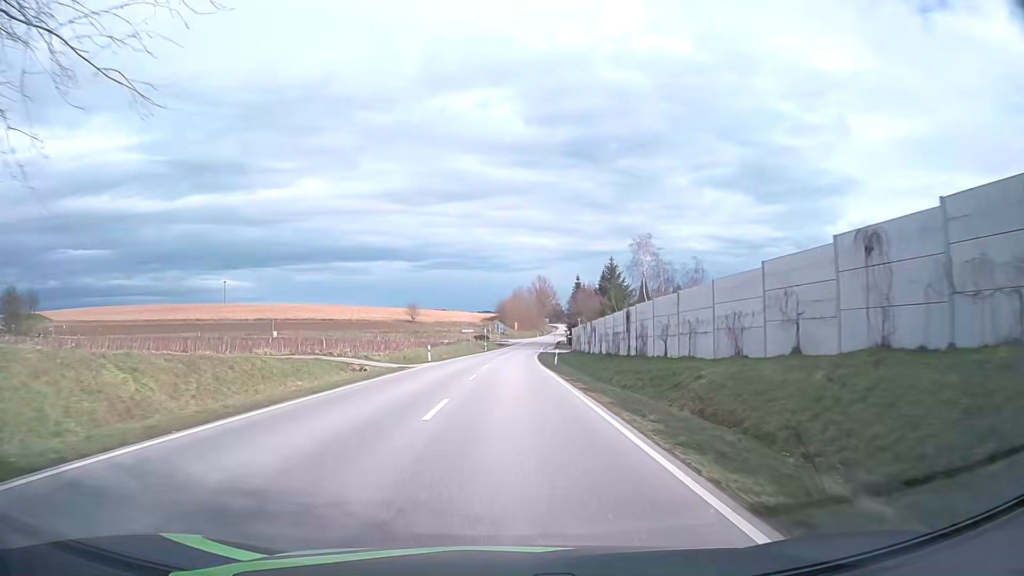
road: secondary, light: Day
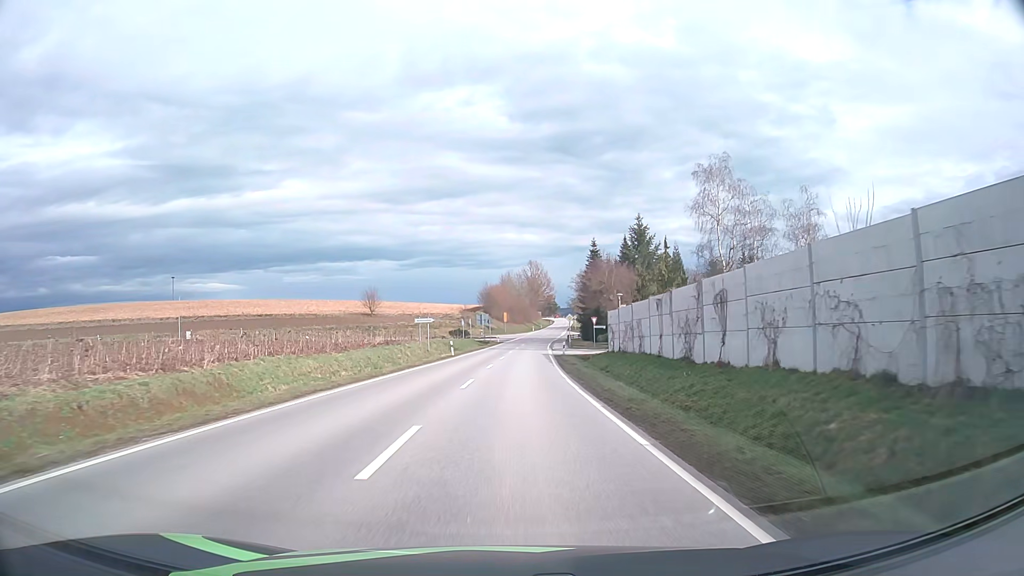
(+0.2, +40.9) m; +1°
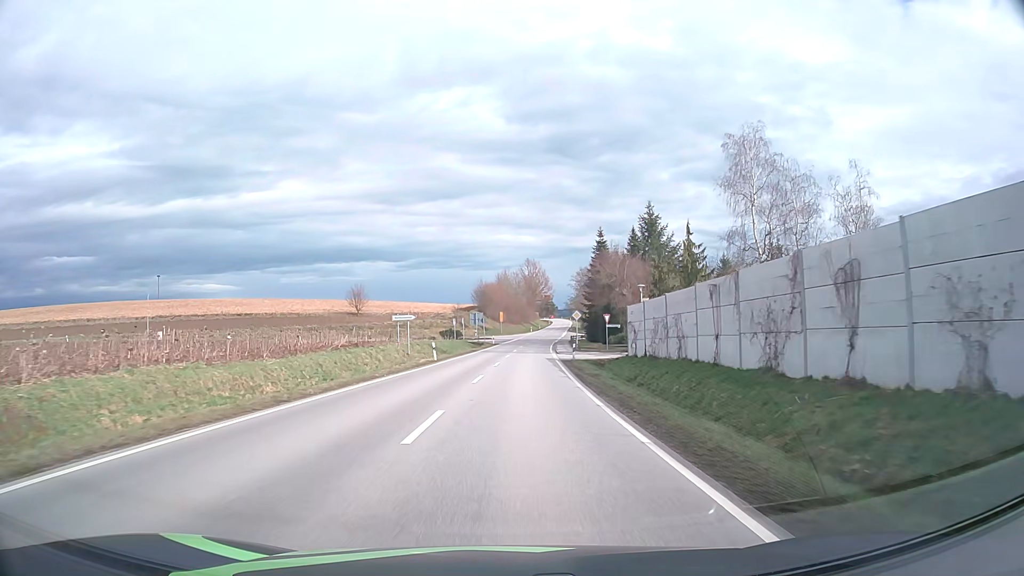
(0.0, +9.7) m; 0°
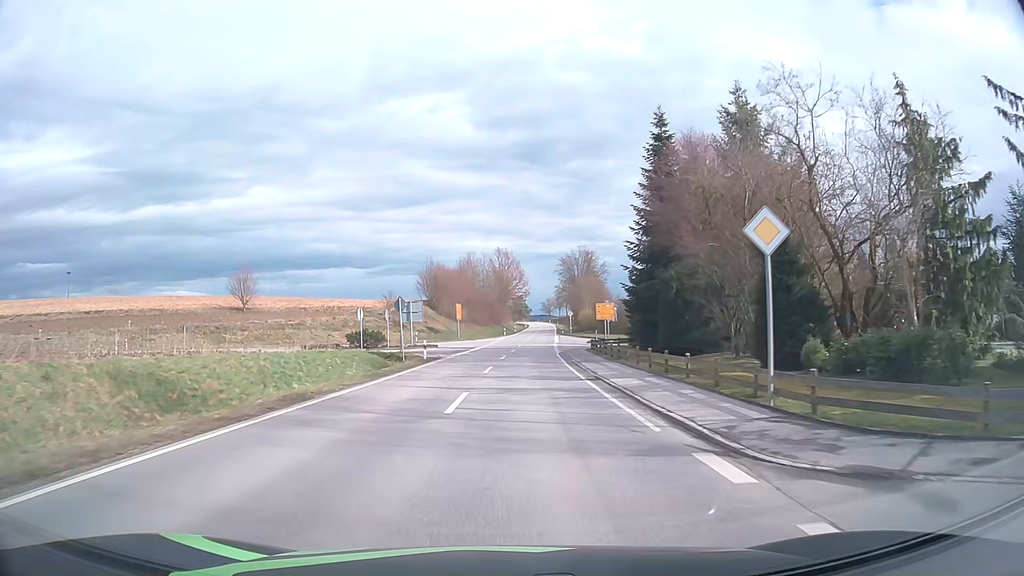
(+1.0, +44.6) m; +3°
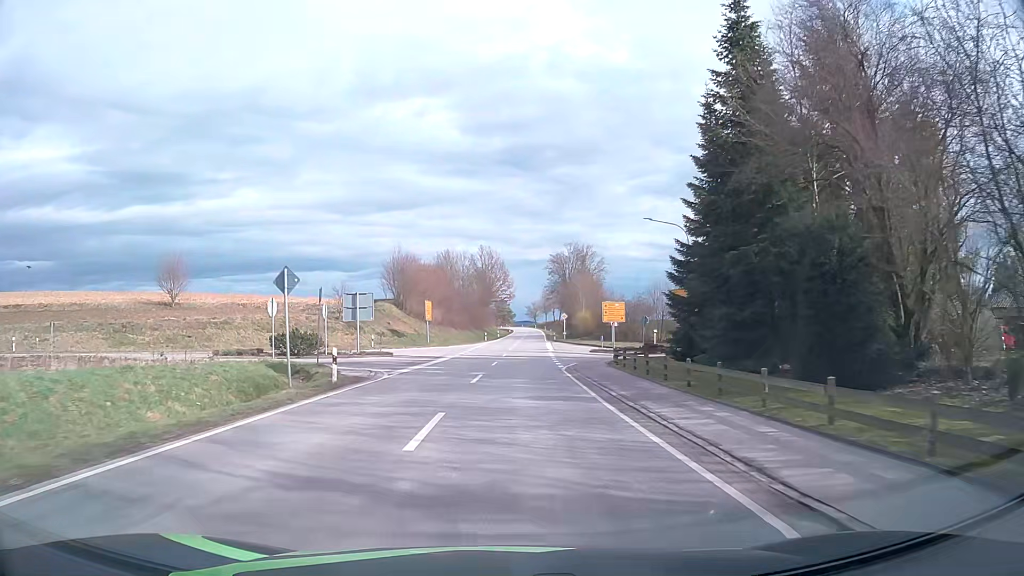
(+0.2, +15.6) m; +1°
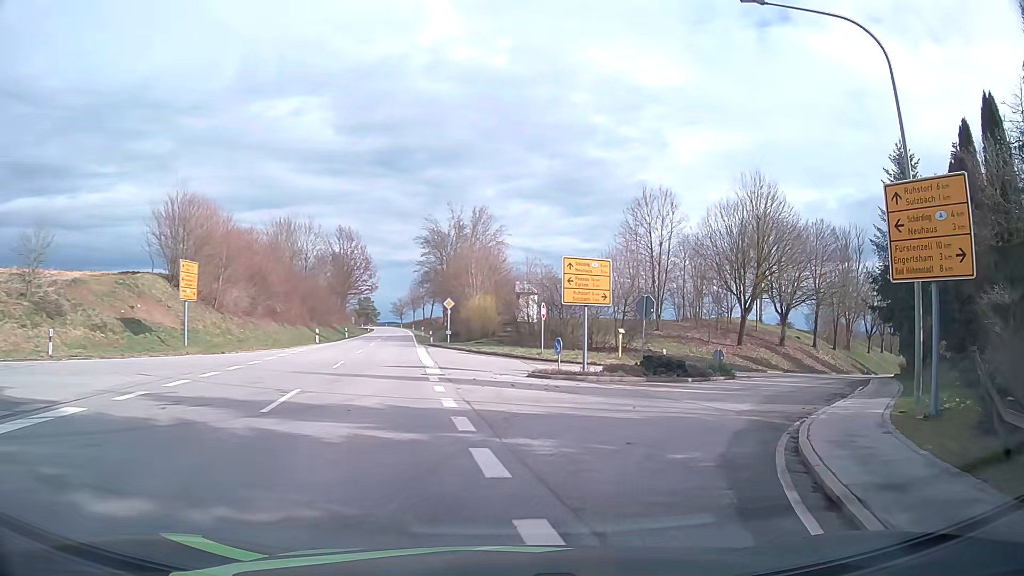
(+1.1, +32.5) m; +11°
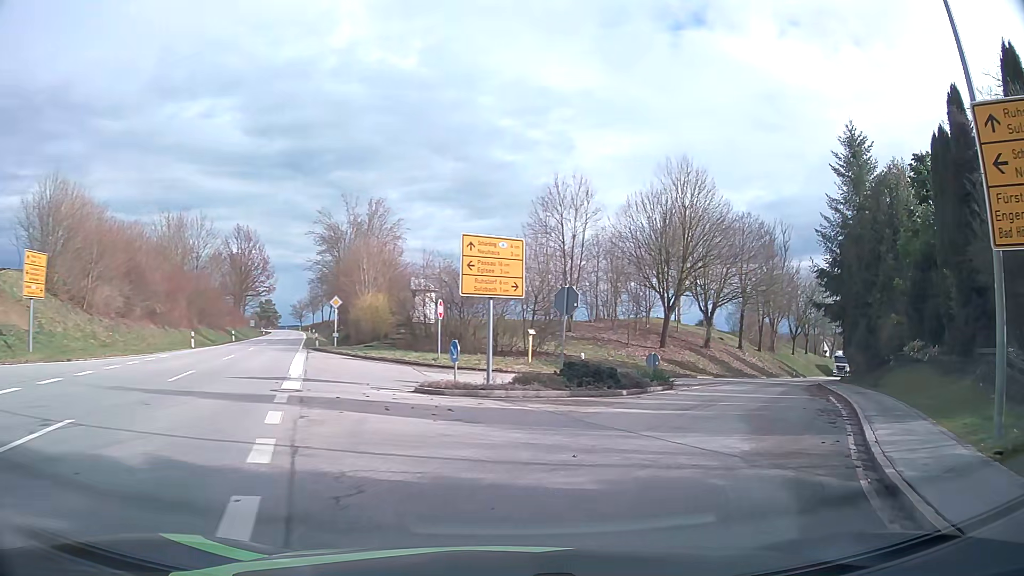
(+0.4, +5.4) m; +8°
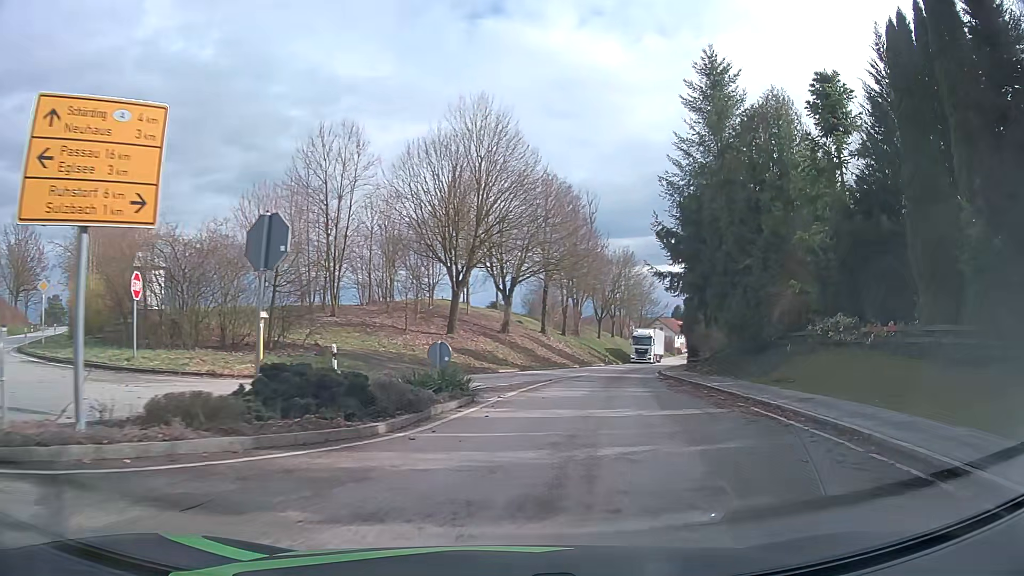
(+1.8, +10.4) m; +19°
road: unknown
(+1, +10) (+3, +20) (+5, +30) (+7, +39) (+10, +49) (+12, +59) (+15, +68) (+18, +78) (+21, +87) (+24, +97) m
